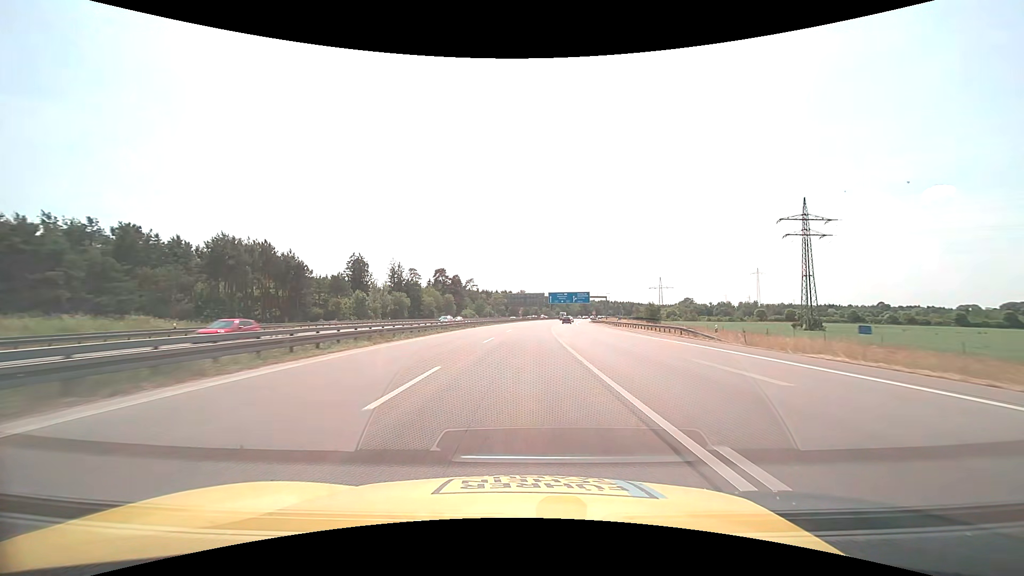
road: motorway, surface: asphalt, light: Day
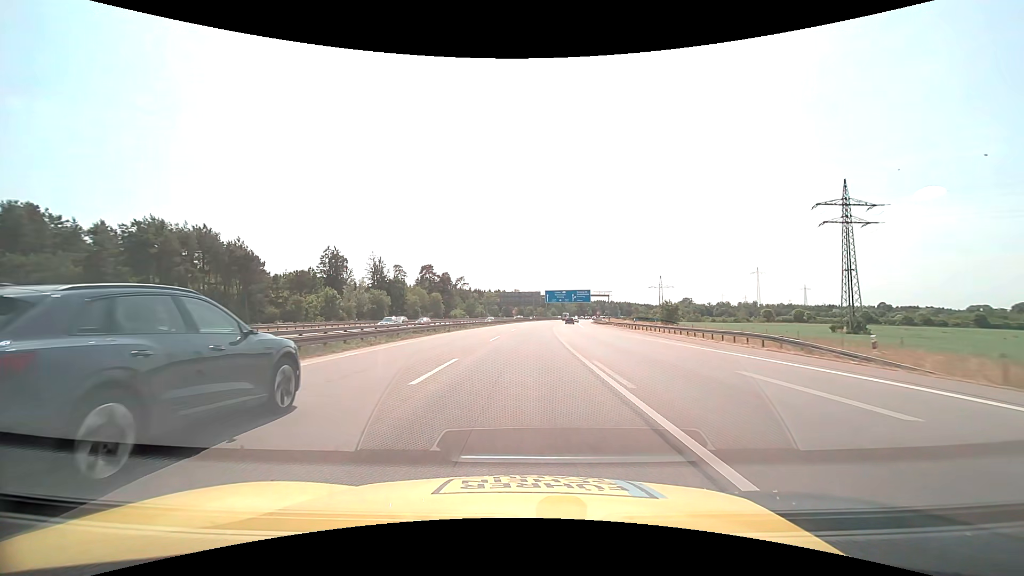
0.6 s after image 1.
(+0.1, +15.5) m; +1°
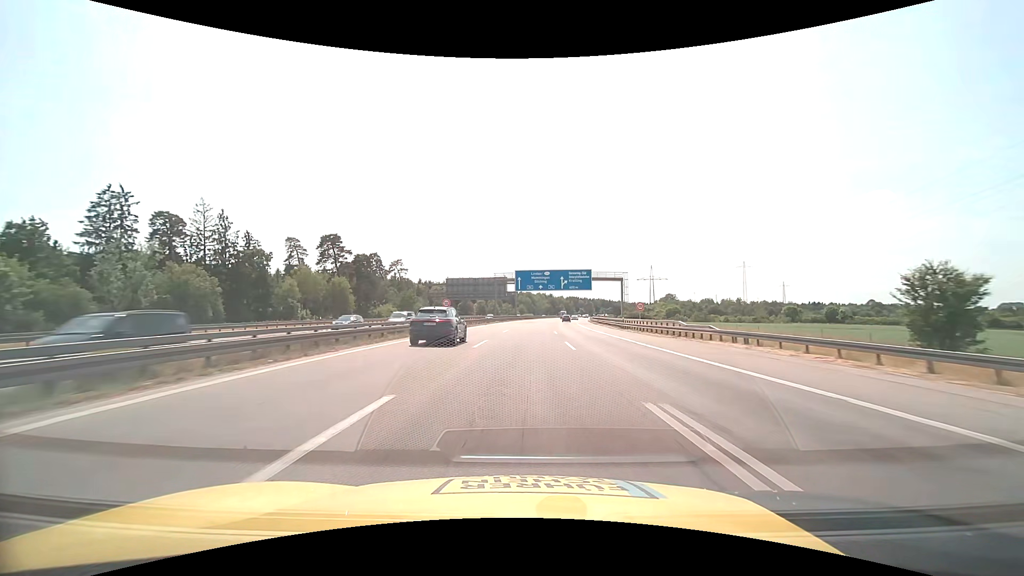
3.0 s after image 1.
(+1.9, +61.9) m; +4°
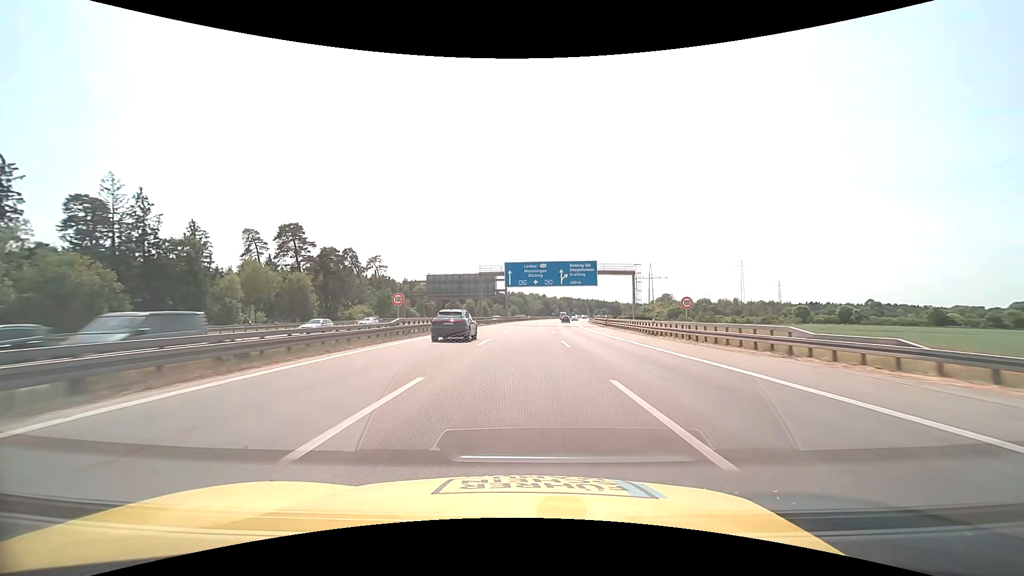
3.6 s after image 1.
(+0.2, +15.5) m; +1°
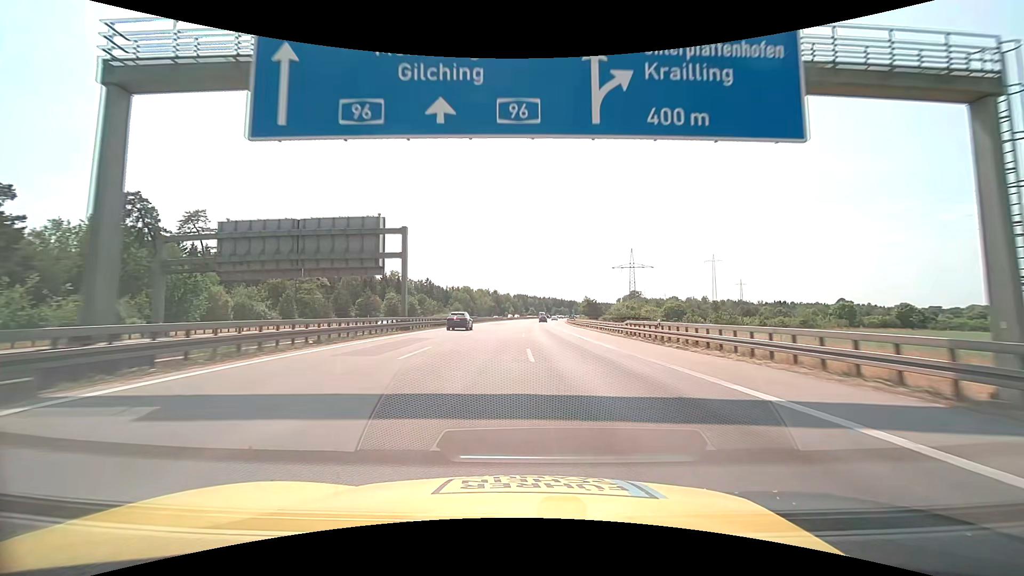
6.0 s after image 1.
(+2.6, +61.8) m; +5°
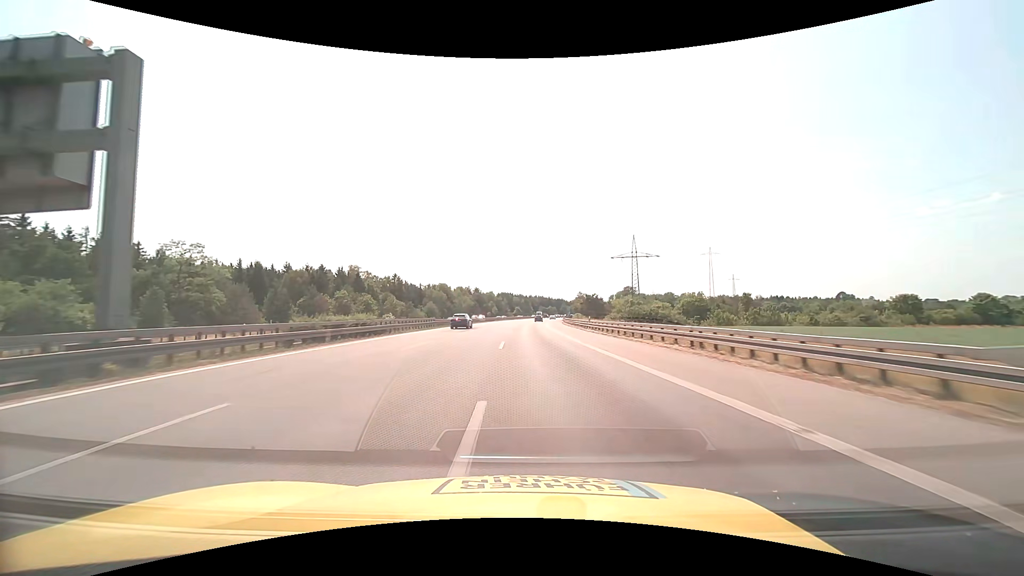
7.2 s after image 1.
(+0.5, +30.9) m; +2°
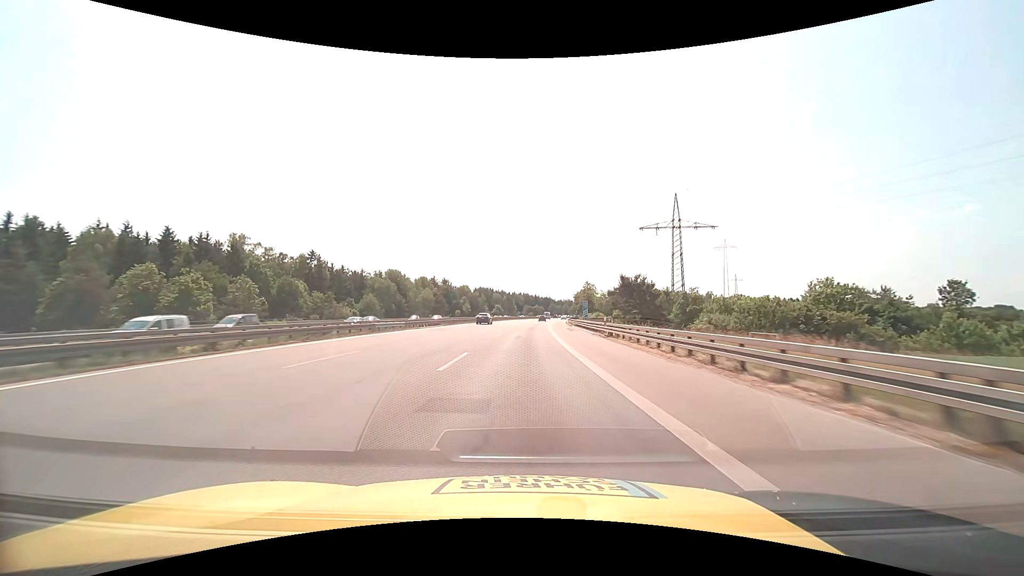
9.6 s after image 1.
(+1.0, +61.8) m; +2°
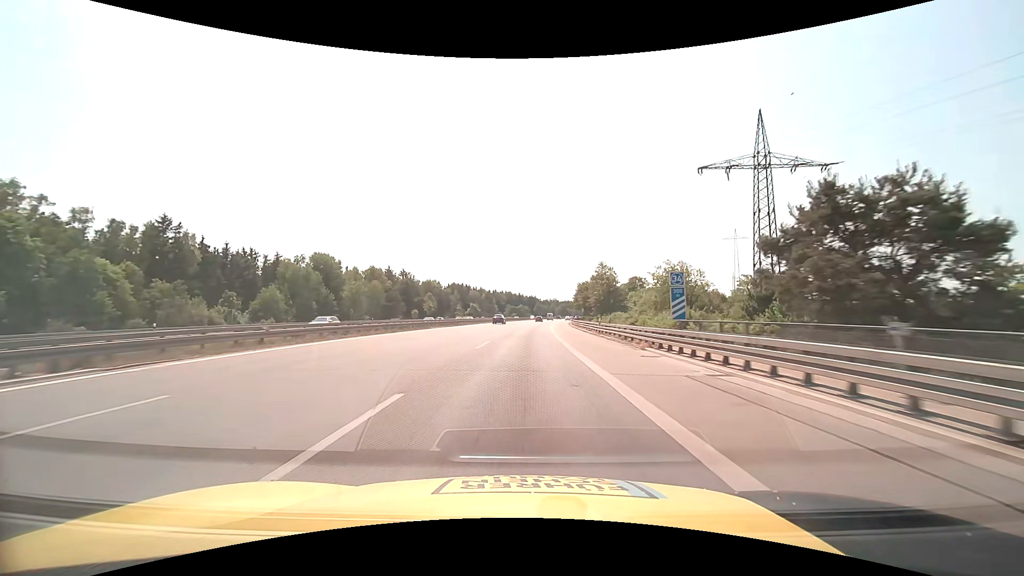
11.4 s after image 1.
(+0.8, +46.4) m; +2°
(0, +10) (0, +20) (0, +30) (+1, +40) (+1, +50) (+1, +60) (+2, +70) (+3, +80) (+4, +90) (+4, +100) m
